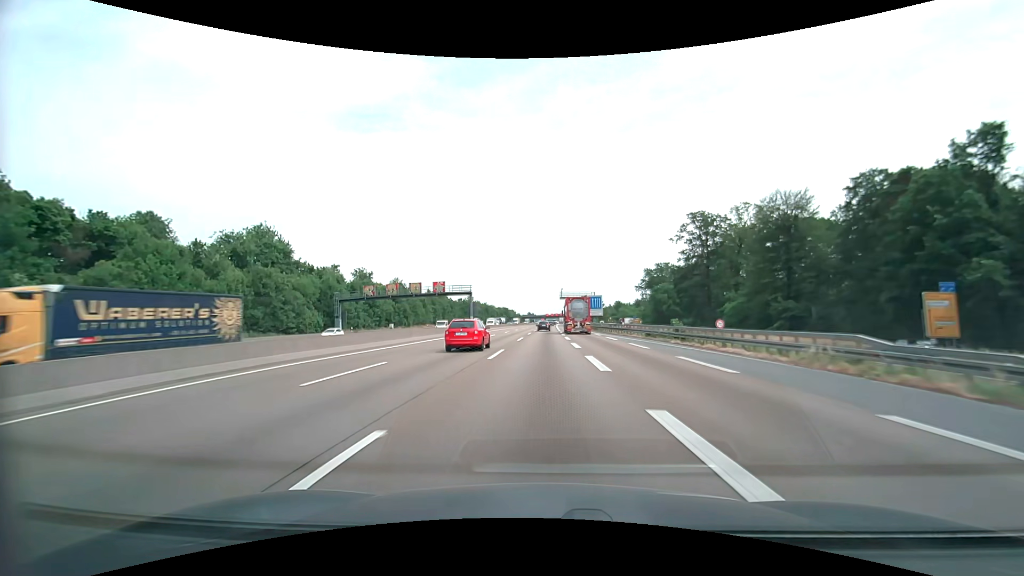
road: motorway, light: Day
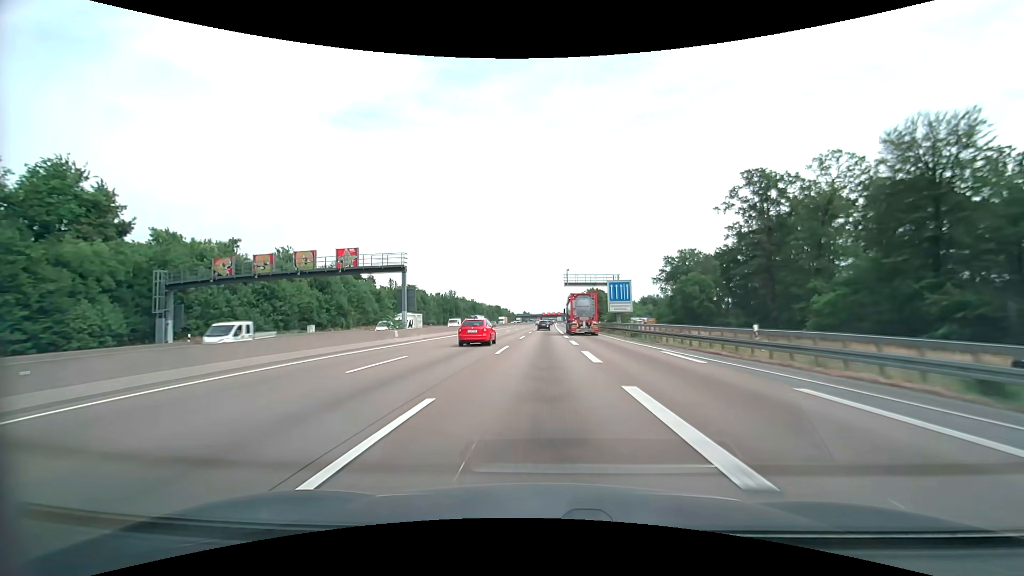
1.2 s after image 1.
(+0.1, +33.3) m; 0°
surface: asphalt
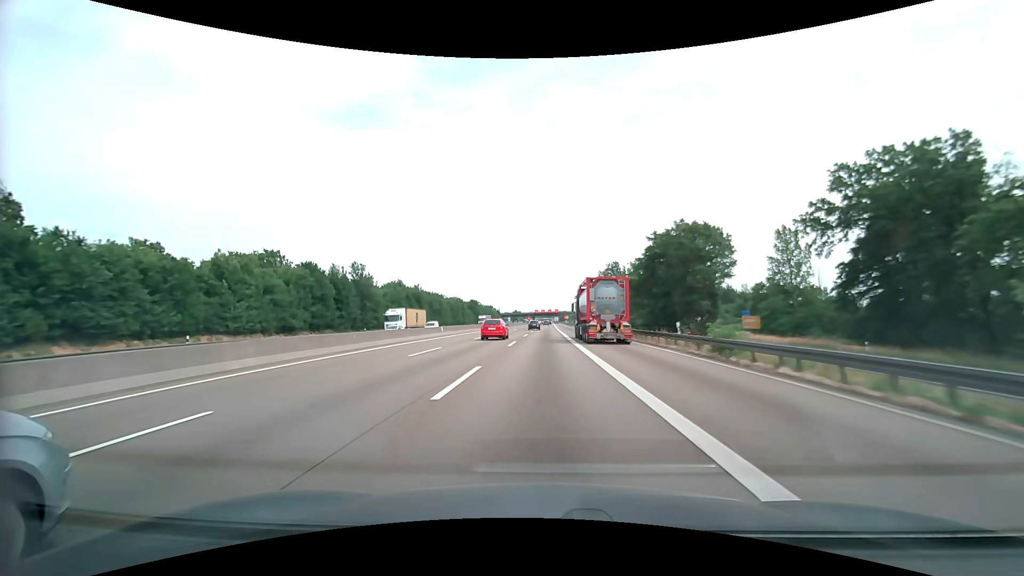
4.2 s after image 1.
(+0.7, +83.6) m; +1°
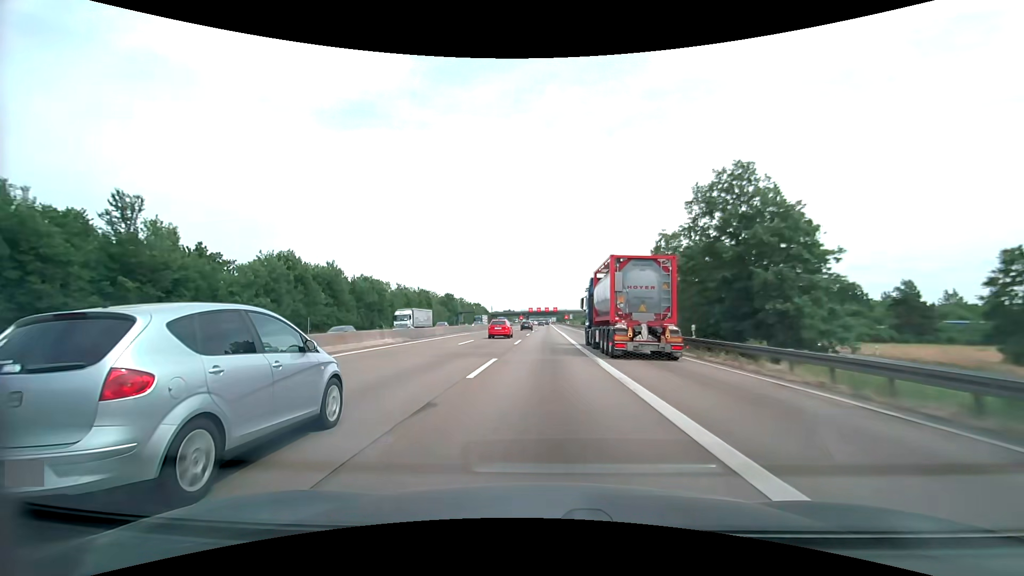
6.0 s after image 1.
(+0.1, +50.4) m; 0°
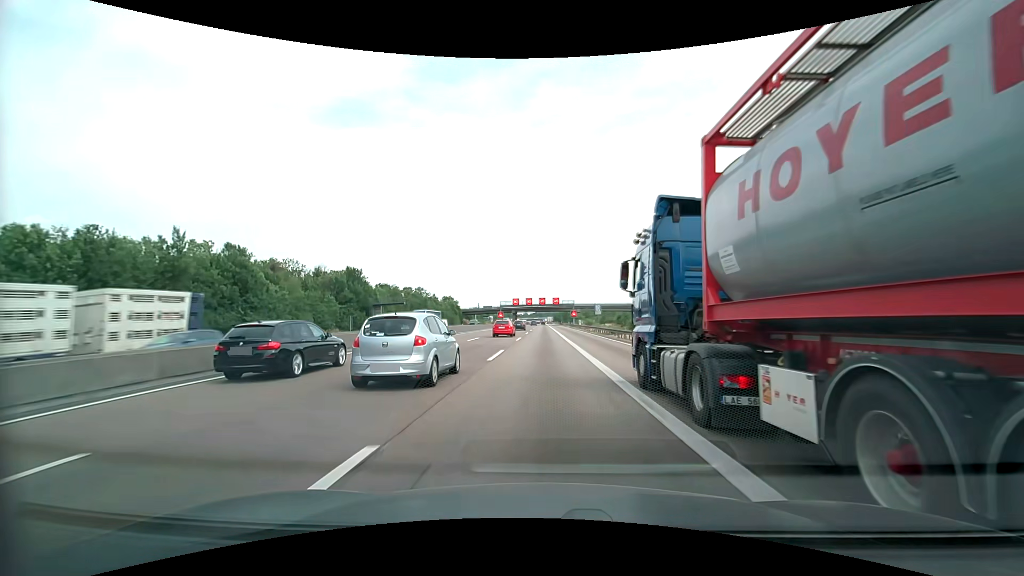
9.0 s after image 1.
(+0.6, +84.1) m; +1°
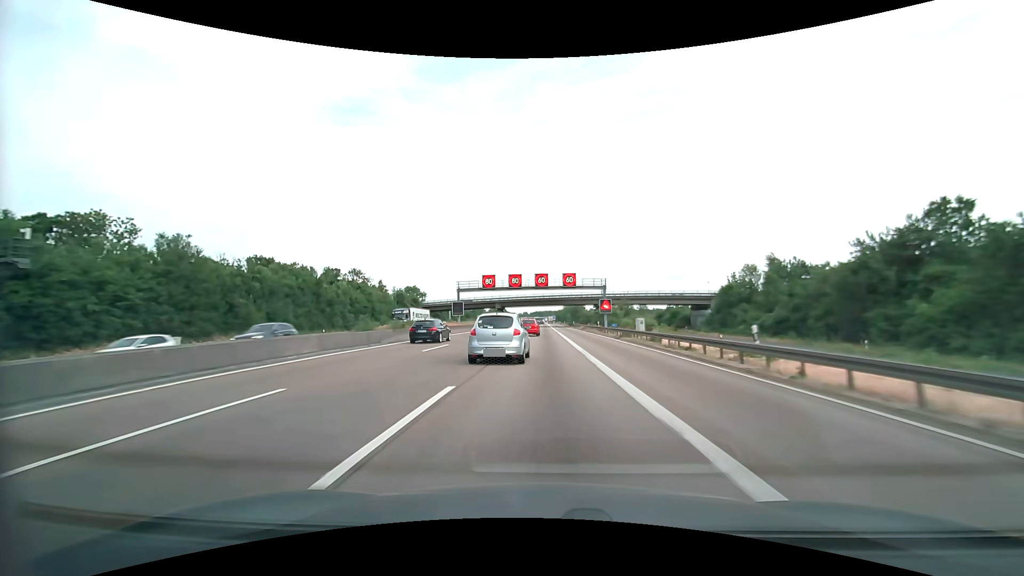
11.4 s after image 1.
(0.0, +67.2) m; 0°
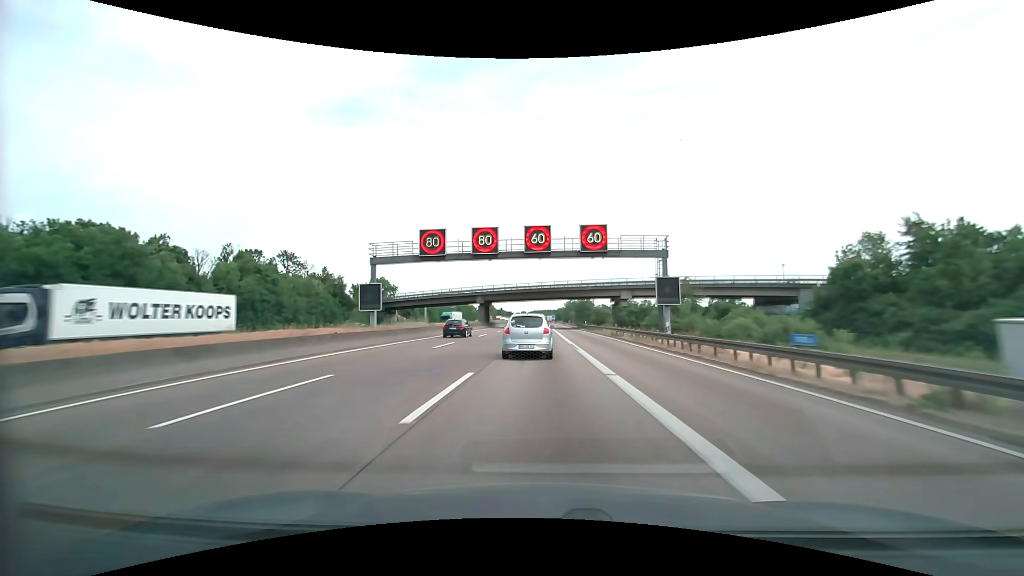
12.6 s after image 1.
(0.0, +33.4) m; 0°
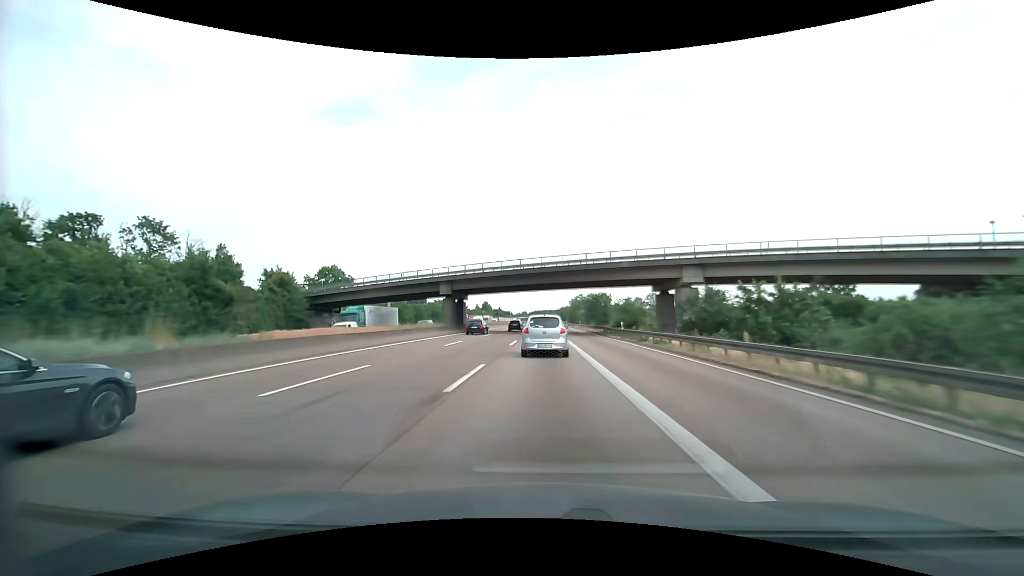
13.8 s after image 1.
(0.0, +33.2) m; 0°
(0, +10) (0, +20) (0, +30) (0, +40) (0, +50) (0, +60) (0, +70) (0, +80) (0, +90) (0, +100) m
